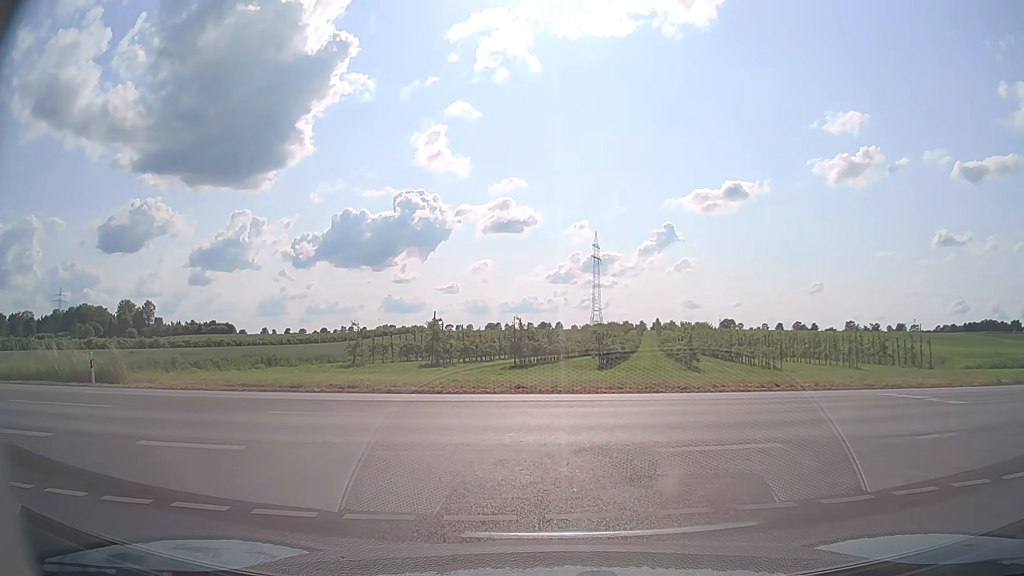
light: Day
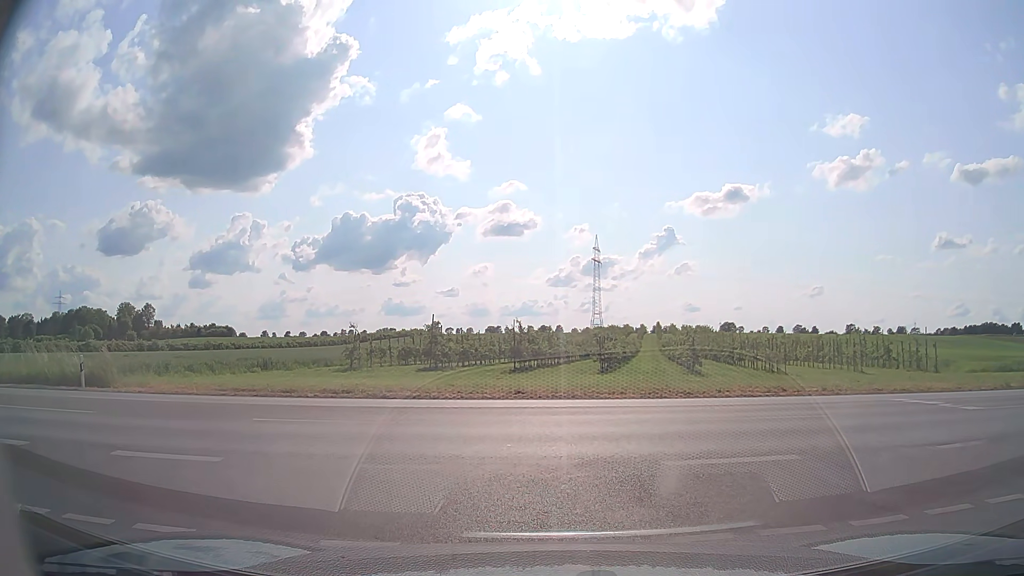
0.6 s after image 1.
(0.0, +0.5) m; 0°
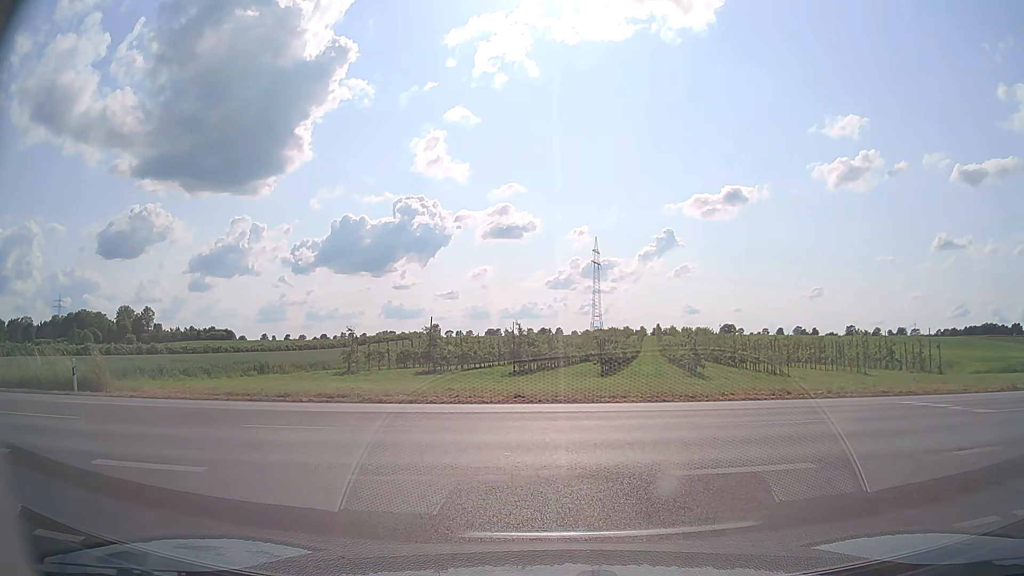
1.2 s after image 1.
(0.0, +0.4) m; 0°
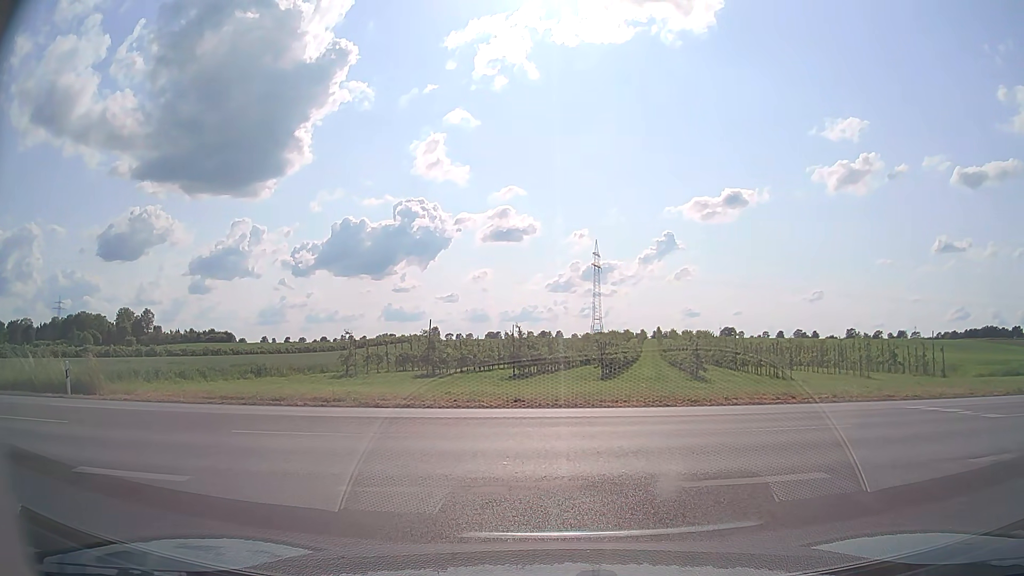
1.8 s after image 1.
(0.0, +0.4) m; 0°
